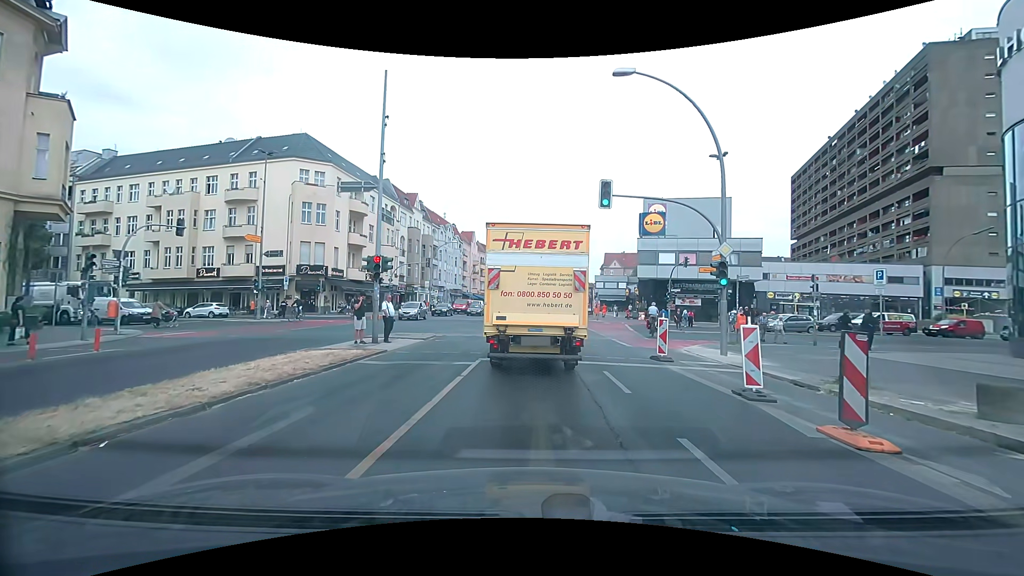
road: primary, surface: asphalt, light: Day
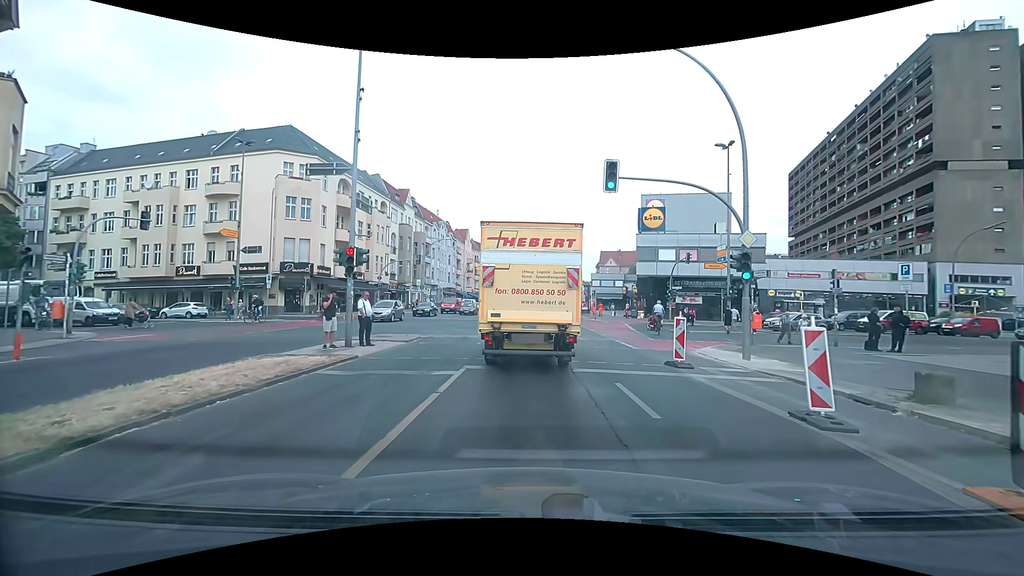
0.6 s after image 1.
(0.0, +2.2) m; 0°
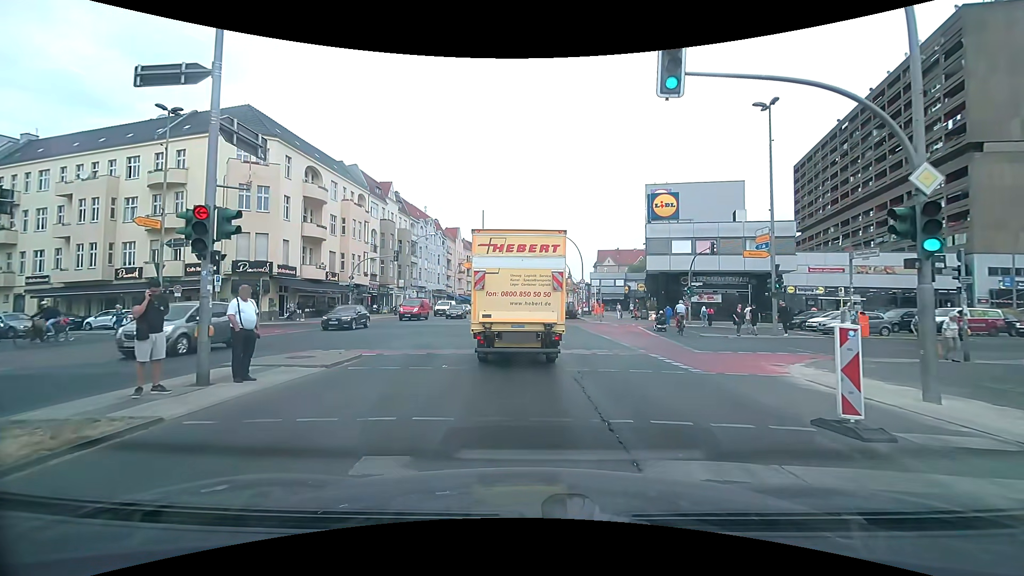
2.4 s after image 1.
(0.0, +6.8) m; +1°
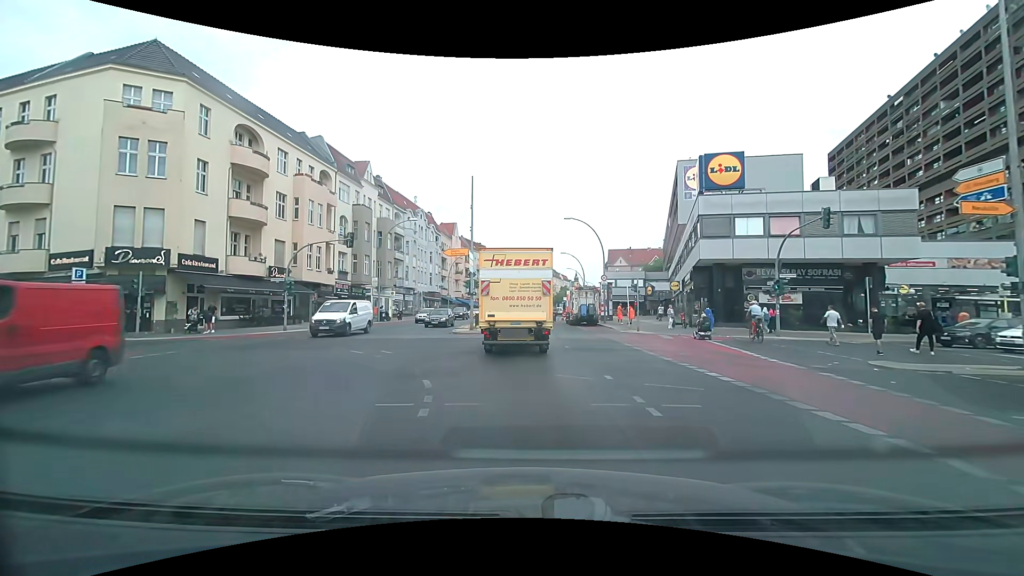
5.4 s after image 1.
(-0.3, +13.3) m; -1°
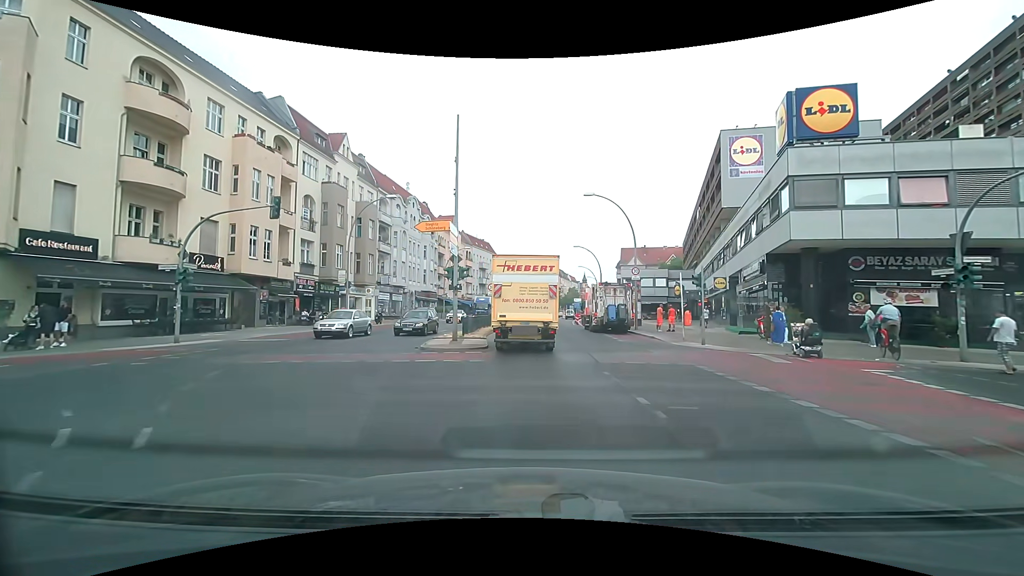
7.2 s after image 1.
(-0.1, +10.8) m; -1°
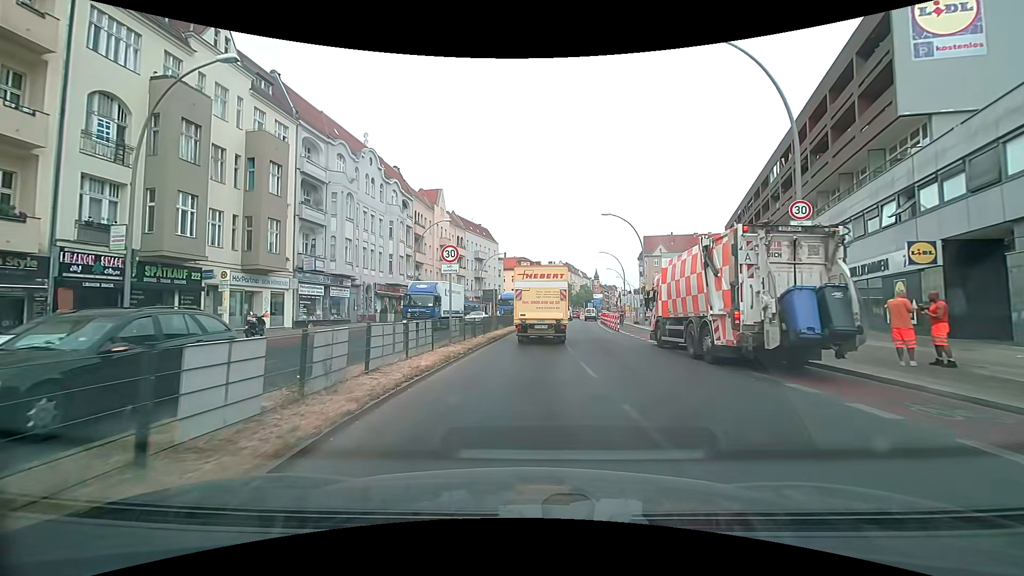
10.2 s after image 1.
(+0.4, +22.0) m; -1°
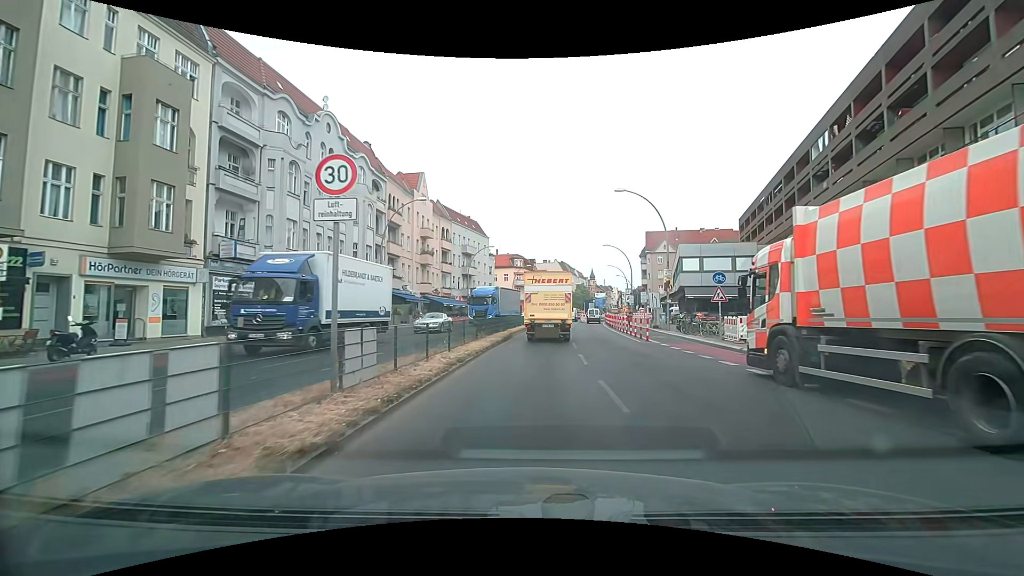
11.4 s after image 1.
(+0.1, +9.5) m; +1°
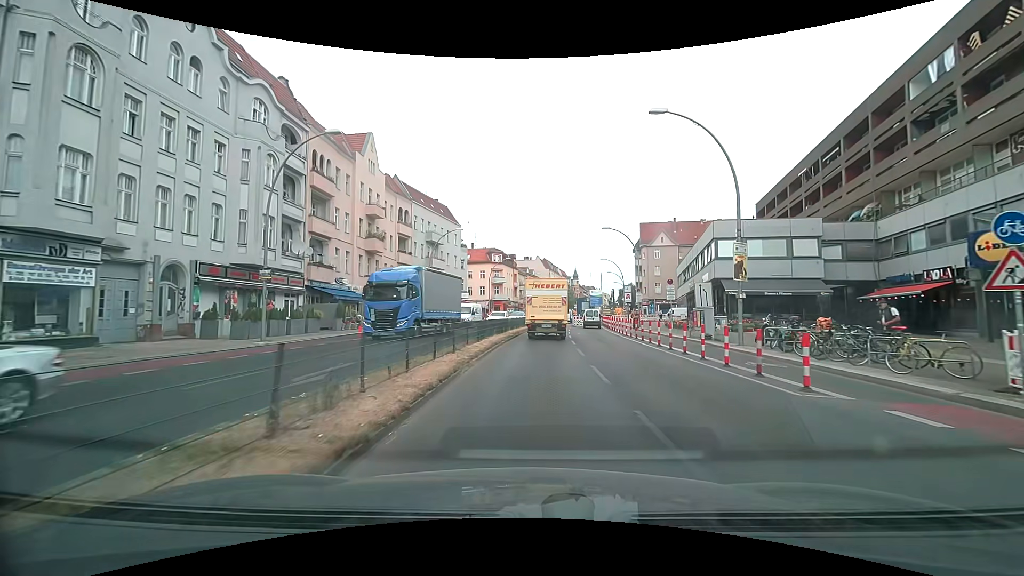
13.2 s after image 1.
(+0.2, +15.0) m; +2°
(0, +10) (+1, +20) (+1, +30) (+2, +40) (+3, +50) (+4, +60) (+6, +70) (+7, +80) (+9, +89) (+11, +99) m
